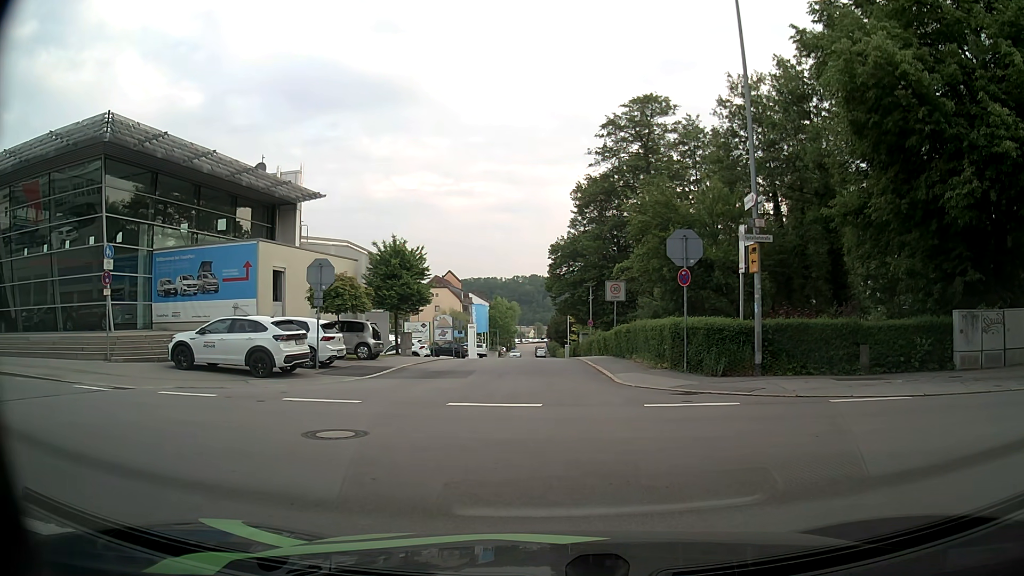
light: Day
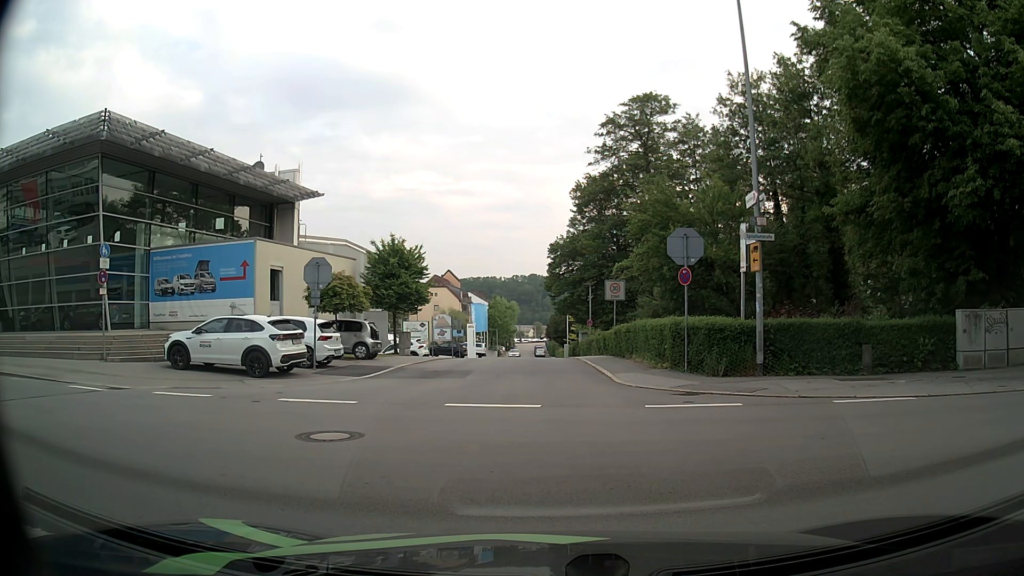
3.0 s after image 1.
(0.0, +0.3) m; 0°
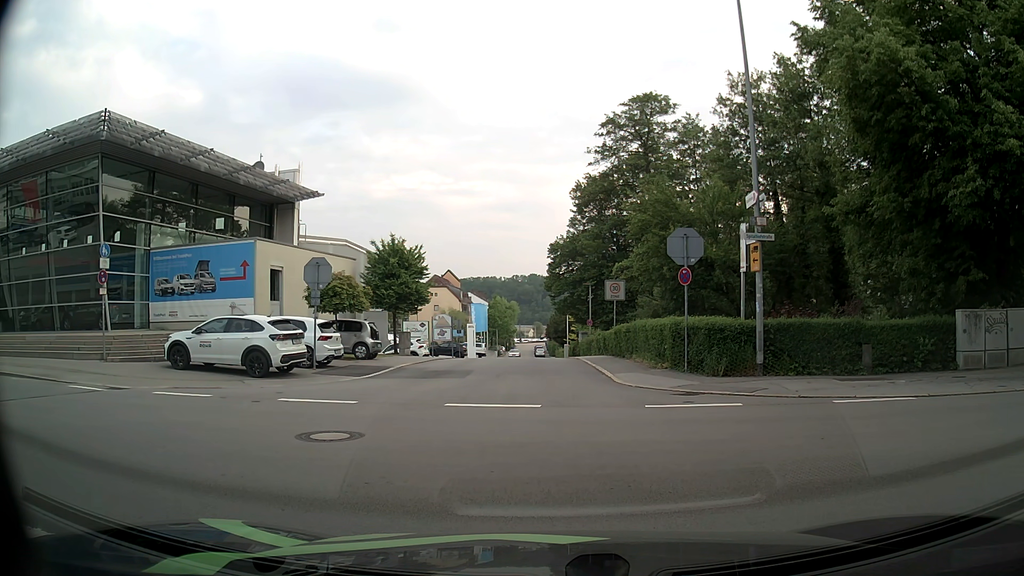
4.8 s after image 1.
(0.0, 0.0) m; 0°
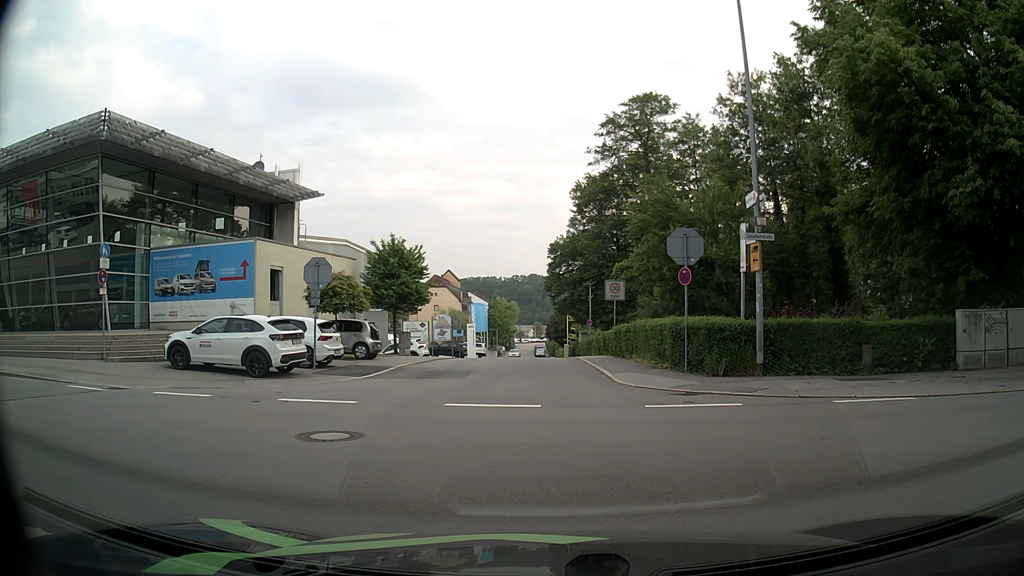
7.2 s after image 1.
(0.0, 0.0) m; 0°
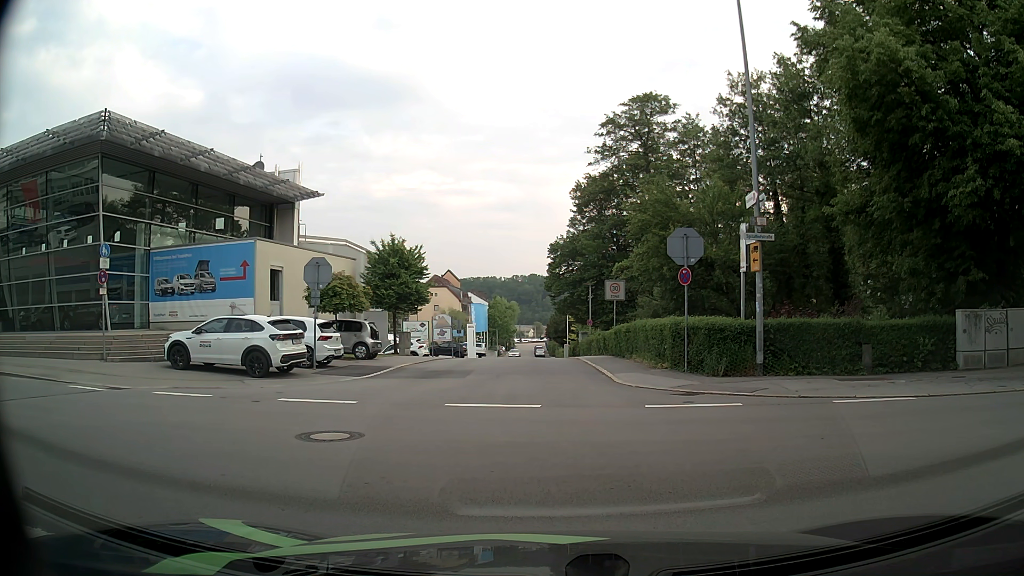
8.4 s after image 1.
(0.0, 0.0) m; 0°
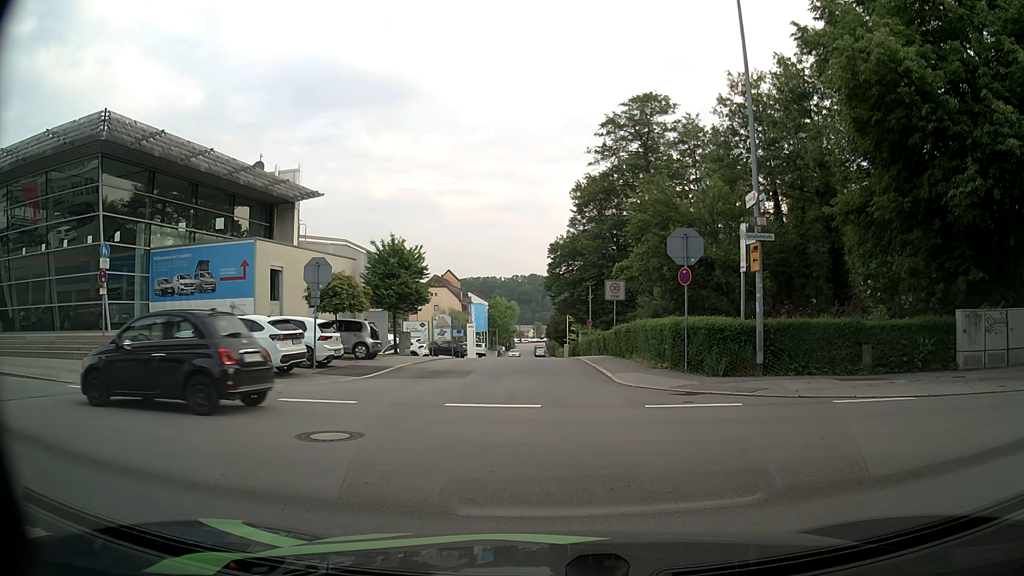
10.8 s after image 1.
(0.0, 0.0) m; 0°
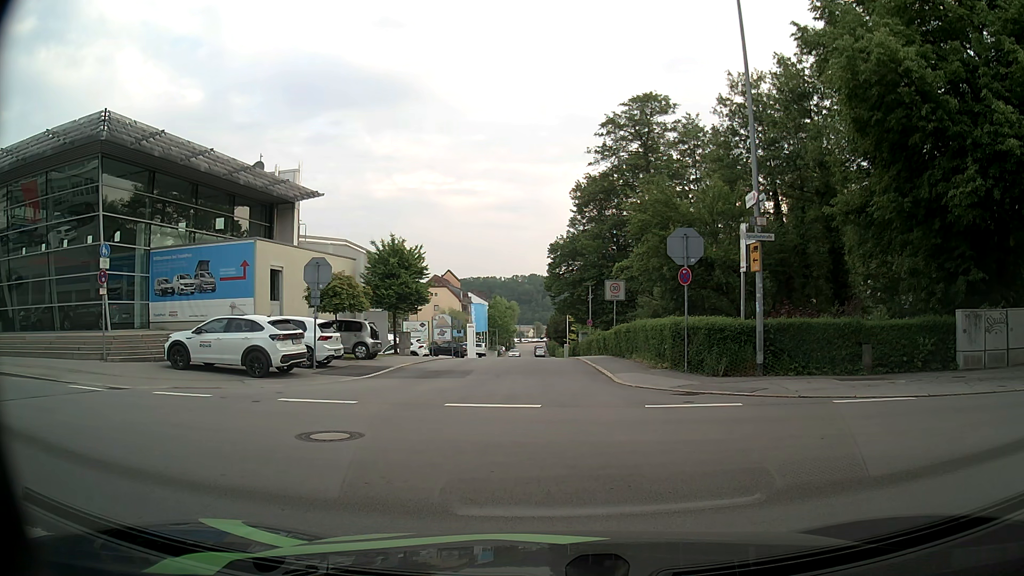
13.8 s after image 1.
(0.0, 0.0) m; 0°
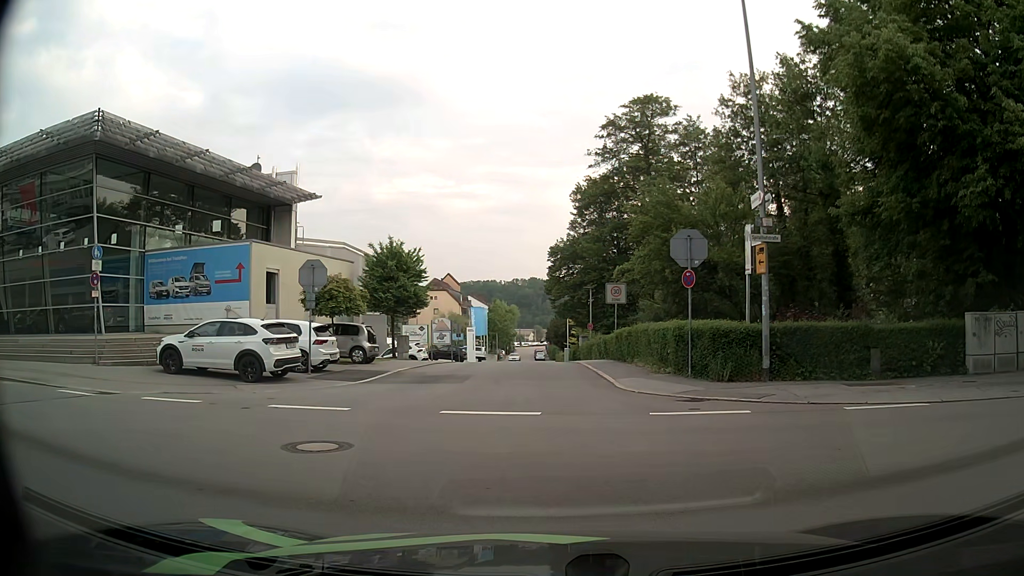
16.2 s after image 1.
(0.0, +0.4) m; 0°
(-4, +9) (-13, +12) (-23, +15) (-33, +16) (-43, +18) (-52, +19) (-62, +21) (-72, +23) (-82, +24) (-92, +26) m
